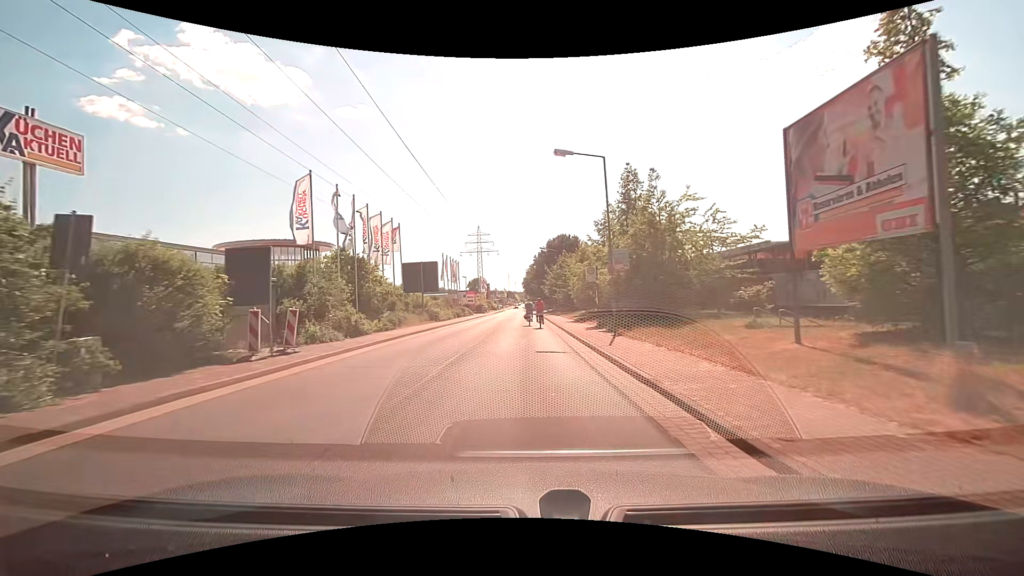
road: residential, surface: asphalt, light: Day
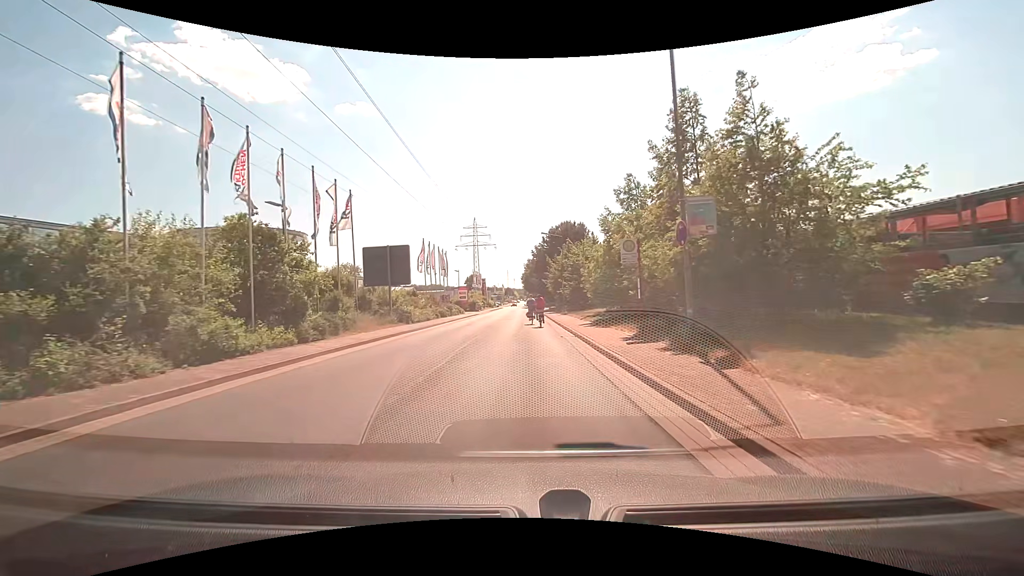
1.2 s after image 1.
(0.0, +9.8) m; 0°
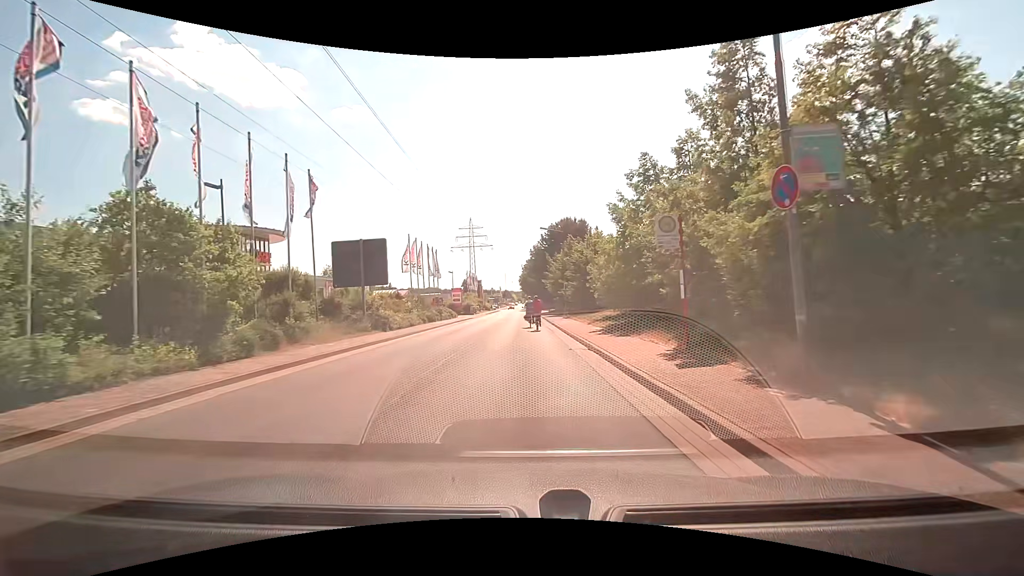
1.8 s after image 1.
(0.0, +4.7) m; 0°
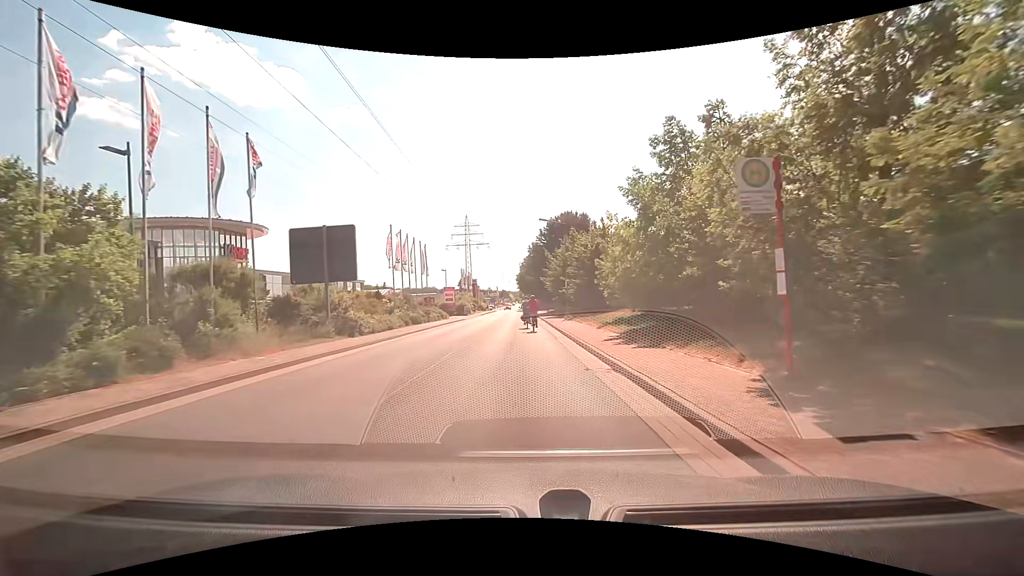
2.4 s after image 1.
(0.0, +4.5) m; 0°
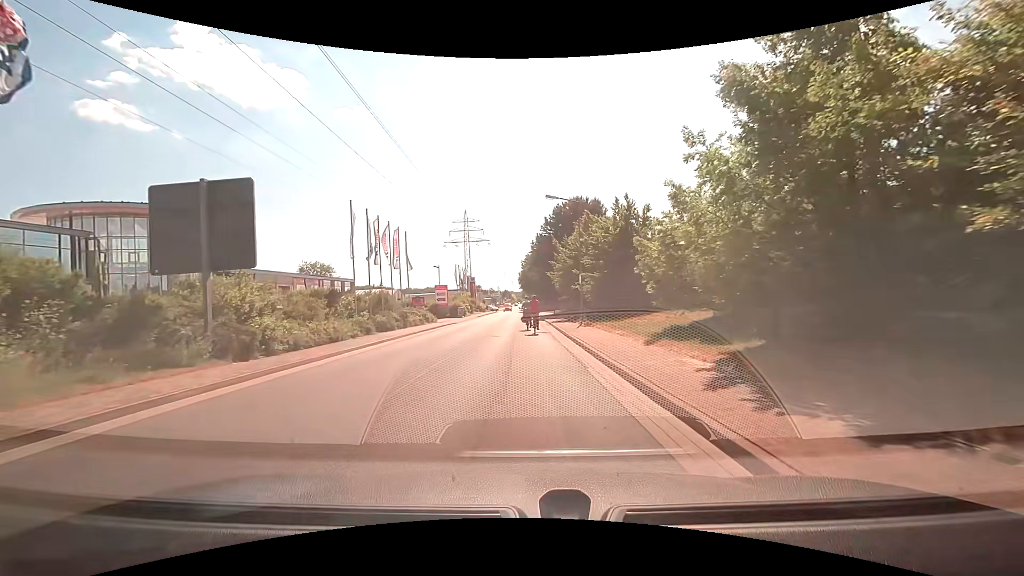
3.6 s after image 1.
(0.0, +8.6) m; 0°
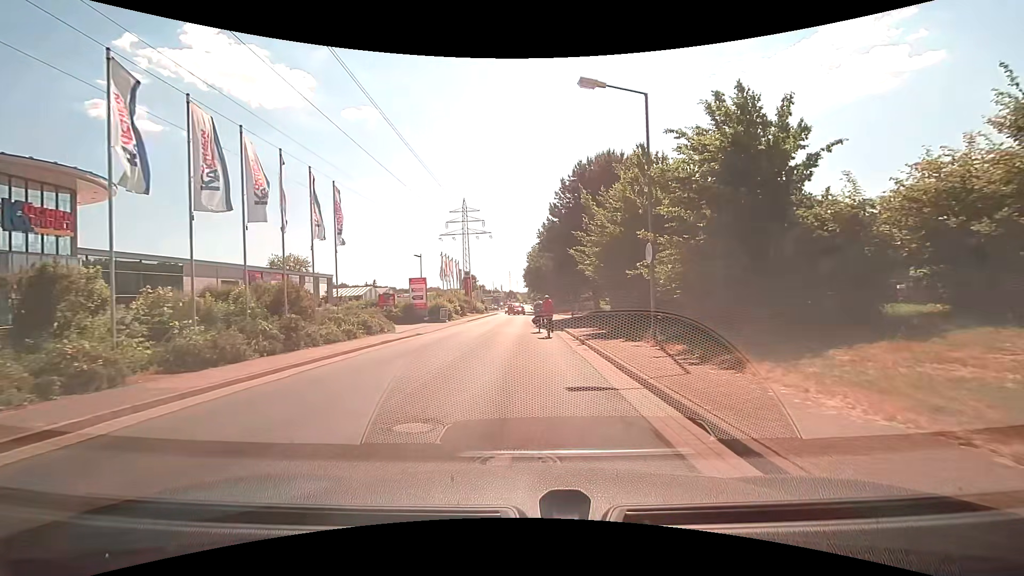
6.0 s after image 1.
(0.0, +16.1) m; -1°
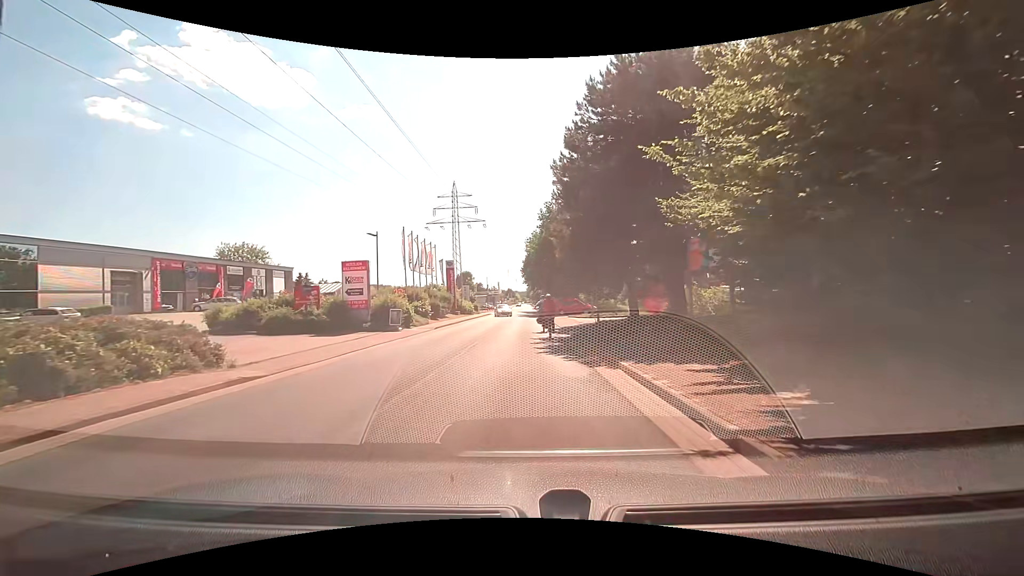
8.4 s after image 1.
(+0.2, +16.1) m; +1°
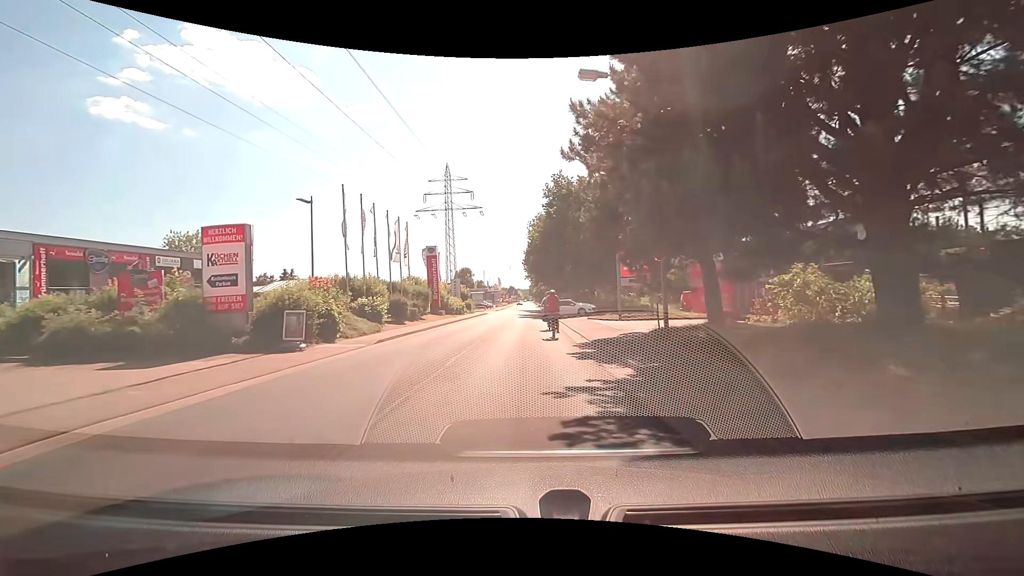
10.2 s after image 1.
(-0.2, +12.6) m; -1°
